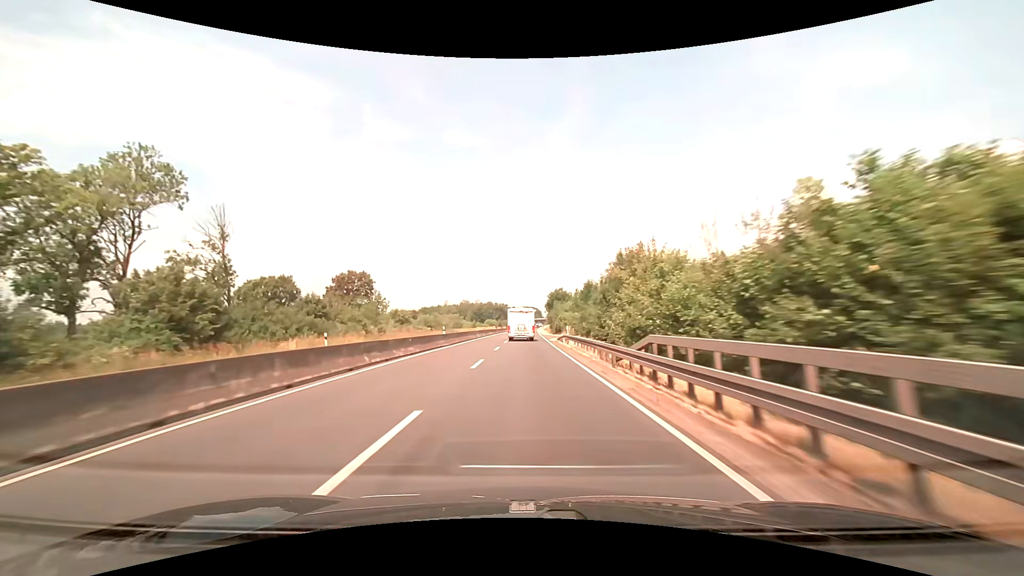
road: trunk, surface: asphalt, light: Day
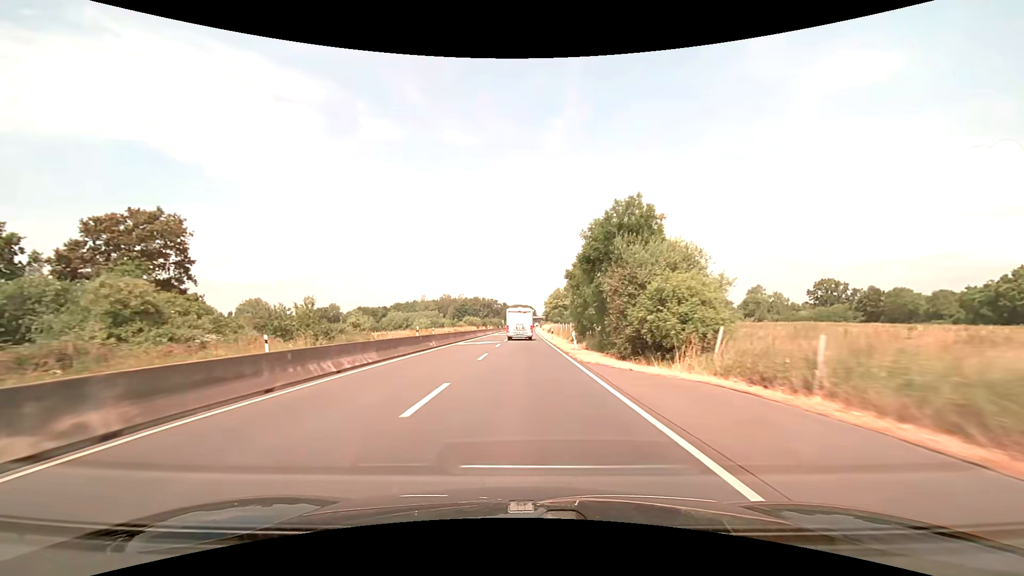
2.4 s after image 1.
(+0.5, +57.0) m; +1°
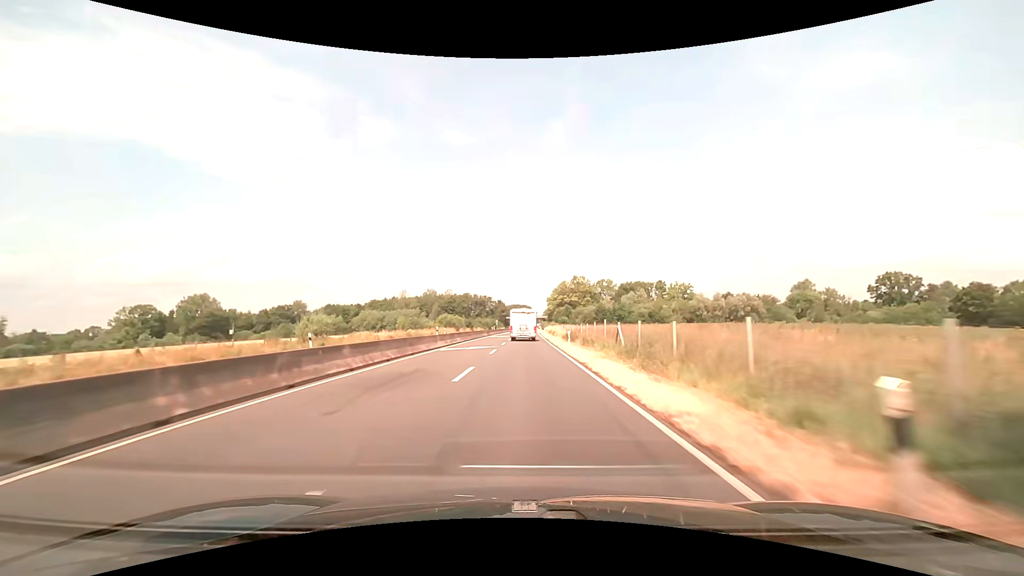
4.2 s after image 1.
(0.0, +43.5) m; 0°
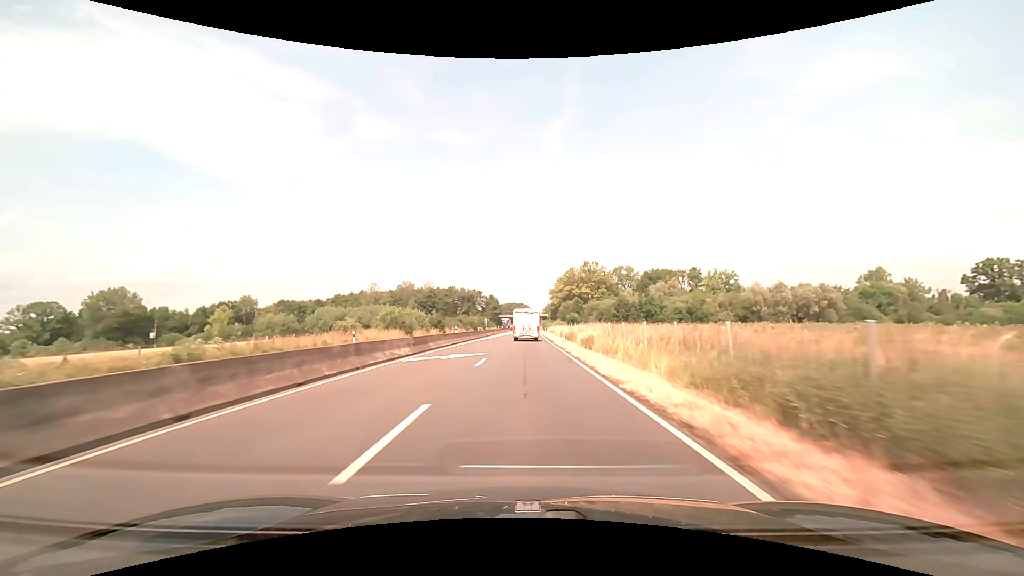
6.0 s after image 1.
(+0.1, +43.9) m; 0°
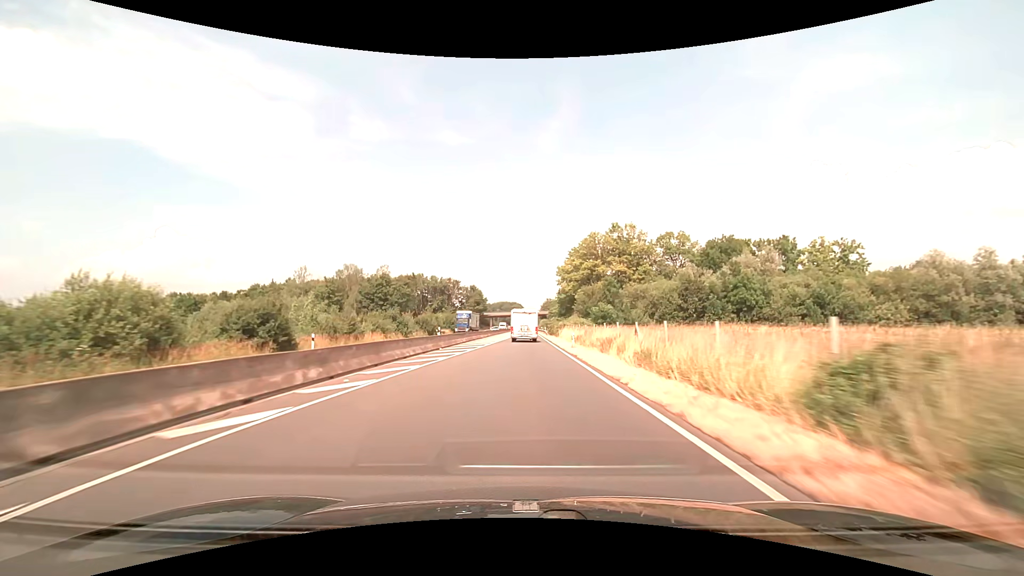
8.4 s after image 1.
(+0.3, +58.7) m; +1°
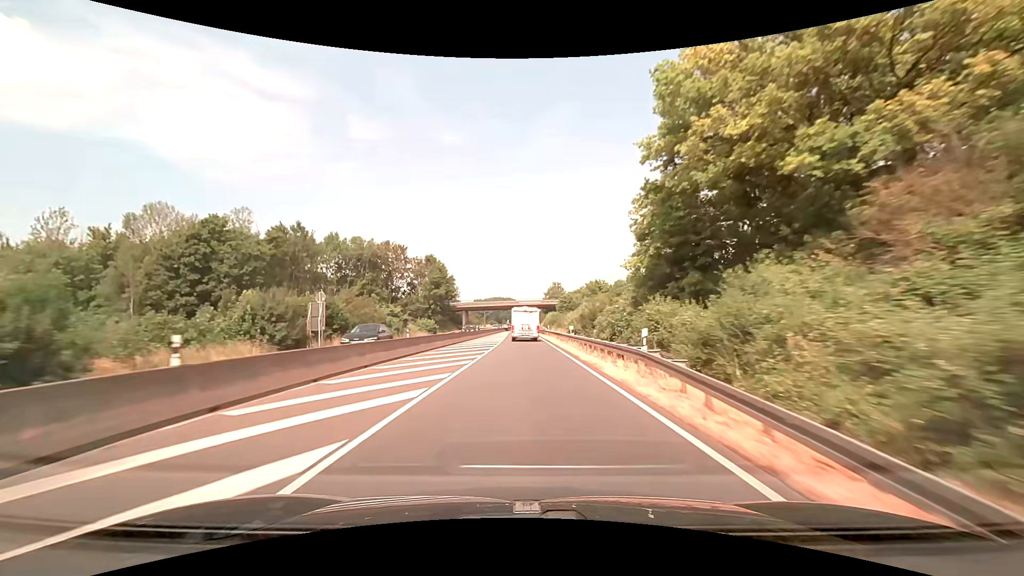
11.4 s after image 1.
(+0.5, +73.0) m; +1°
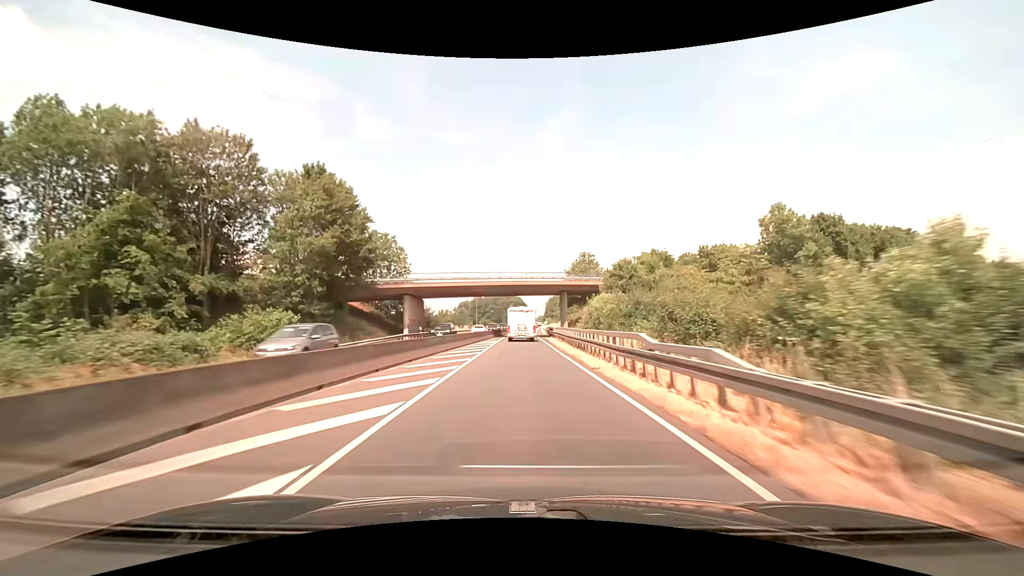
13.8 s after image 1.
(-0.3, +57.8) m; -1°
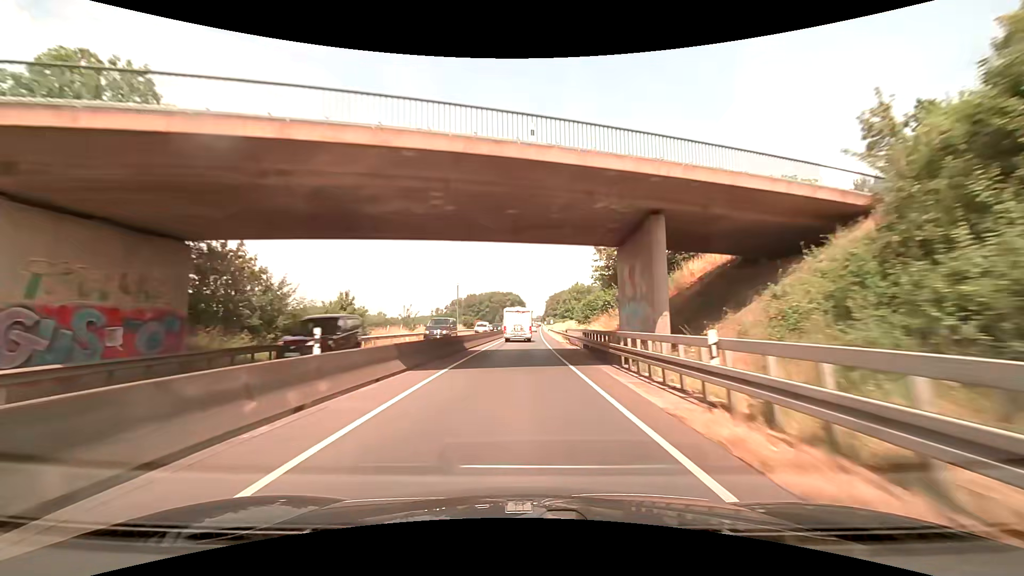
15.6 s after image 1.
(-0.1, +43.0) m; 0°
(0, +10) (0, +20) (0, +30) (0, +40) (0, +50) (+1, +60) (+1, +70) (+1, +80) (+1, +90) (+2, +100) m
